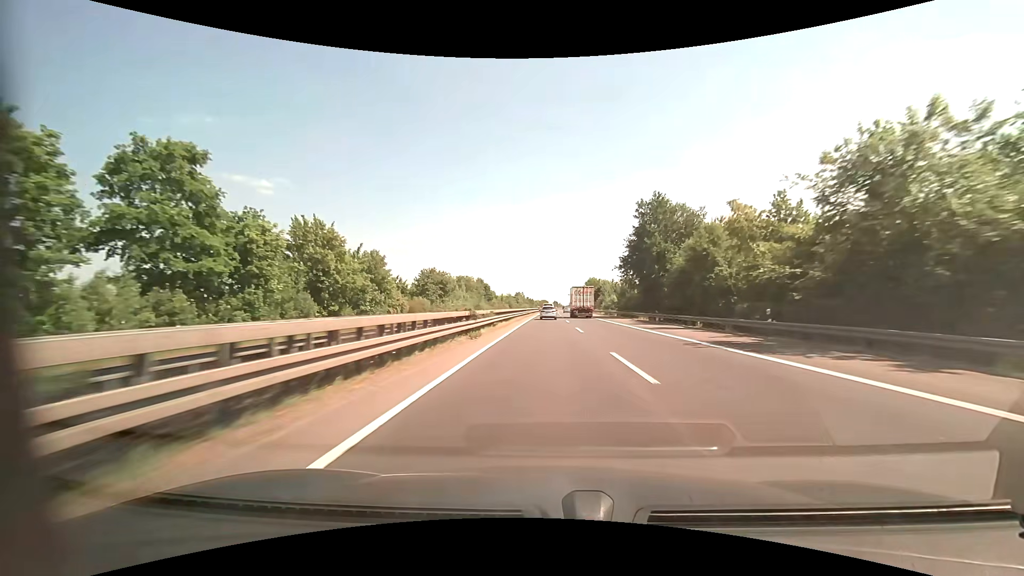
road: motorway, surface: asphalt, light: Day
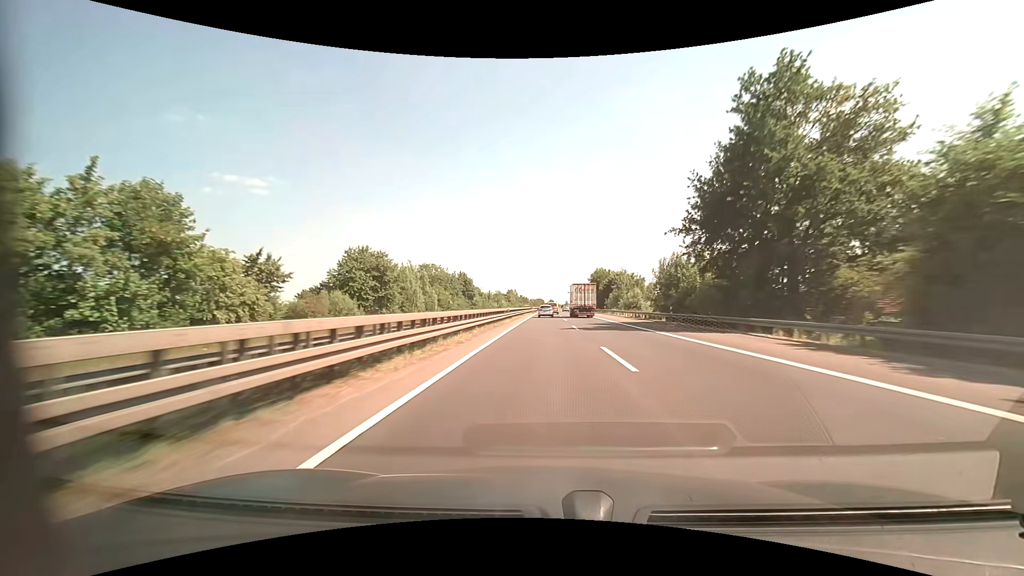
(+0.2, +34.5) m; 0°
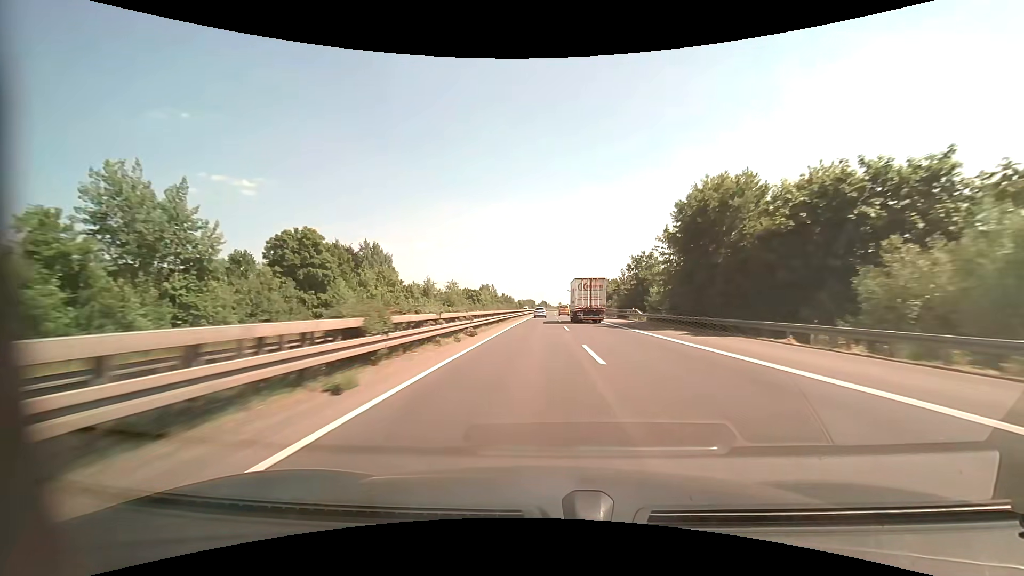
(+0.8, +89.0) m; +1°
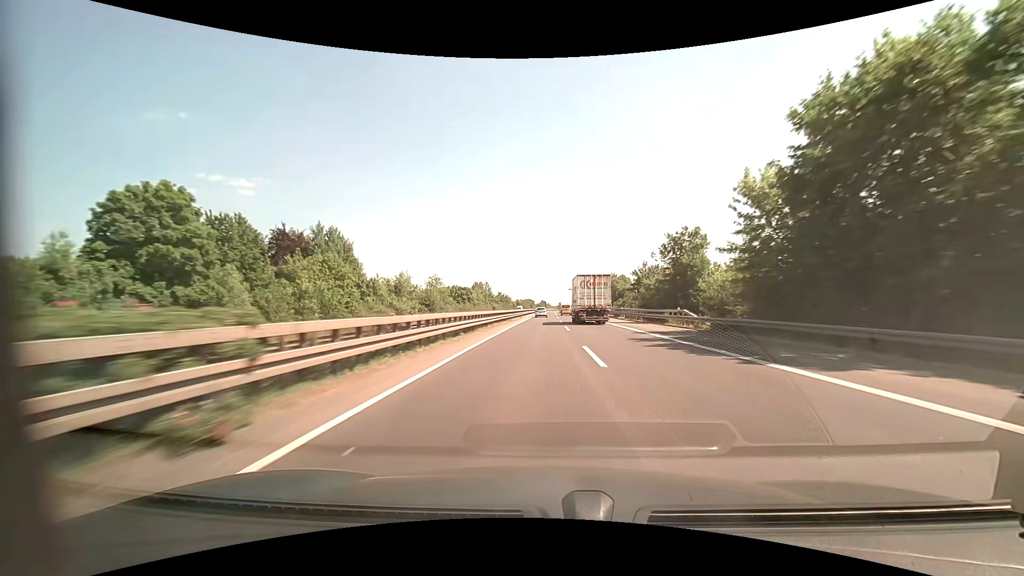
(0.0, +18.8) m; 0°
(0, +10) (0, +20) (0, +30) (0, +40) (0, +50) (0, +60) (0, +70) (0, +80) (0, +90) (0, +100) m
